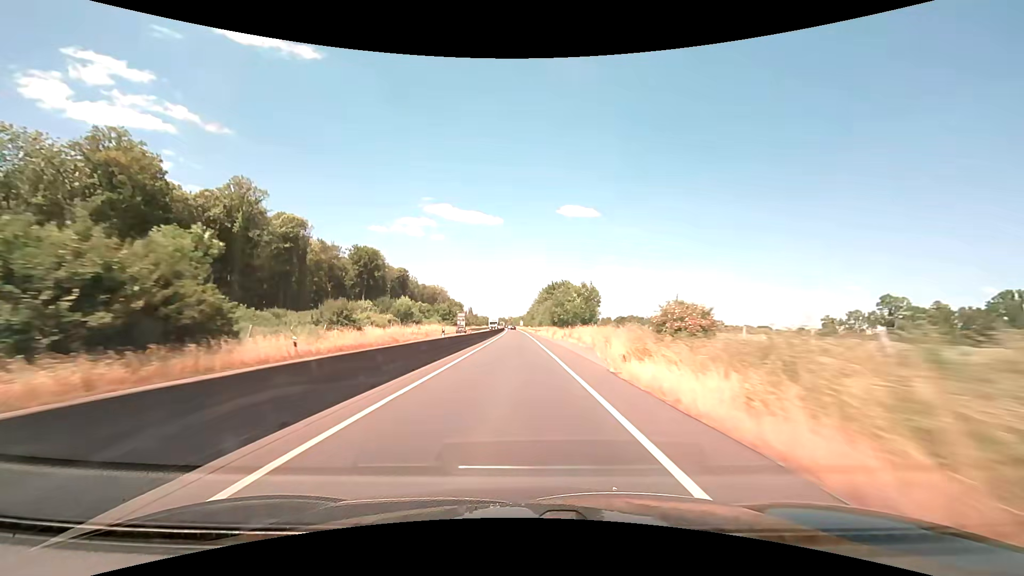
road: trunk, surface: asphalt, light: Day
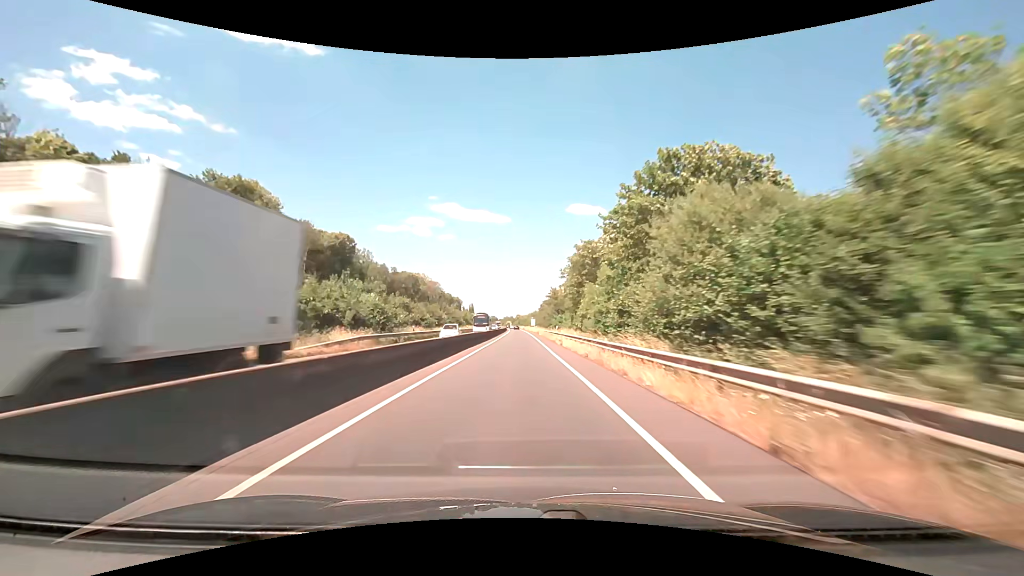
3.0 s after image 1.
(-0.7, +78.2) m; -1°
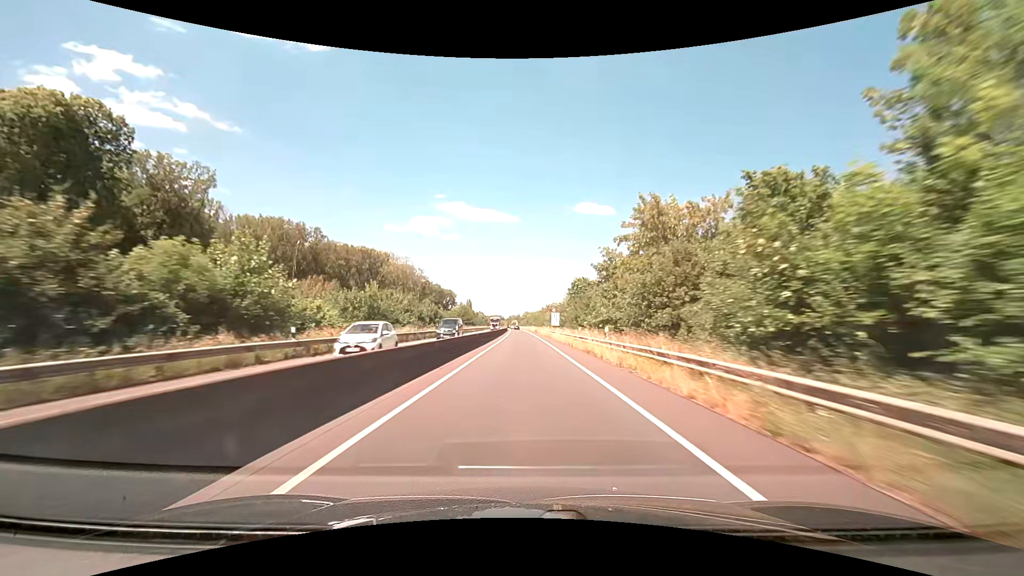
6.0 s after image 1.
(-0.8, +78.0) m; -1°
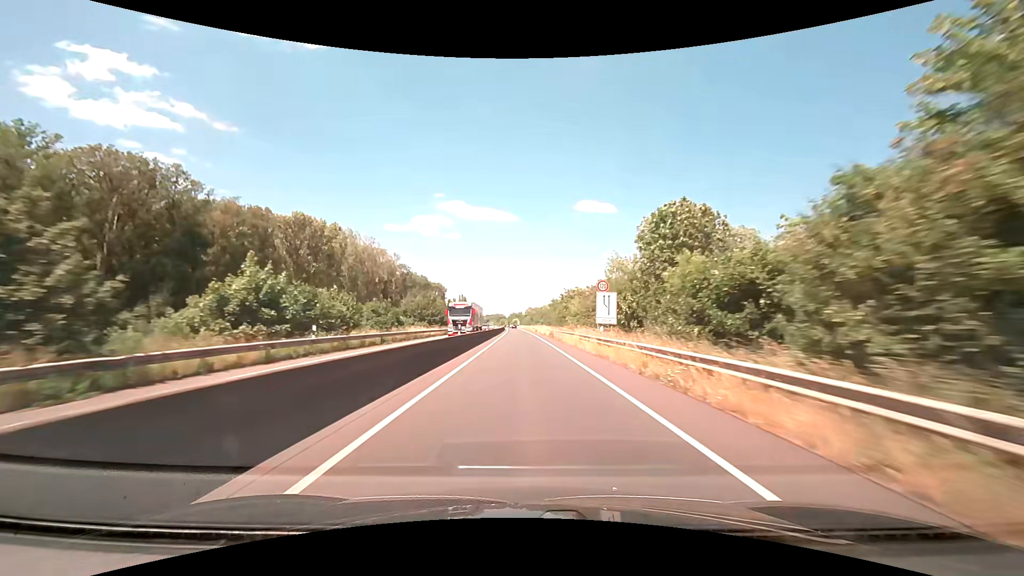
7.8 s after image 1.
(-0.2, +46.7) m; 0°
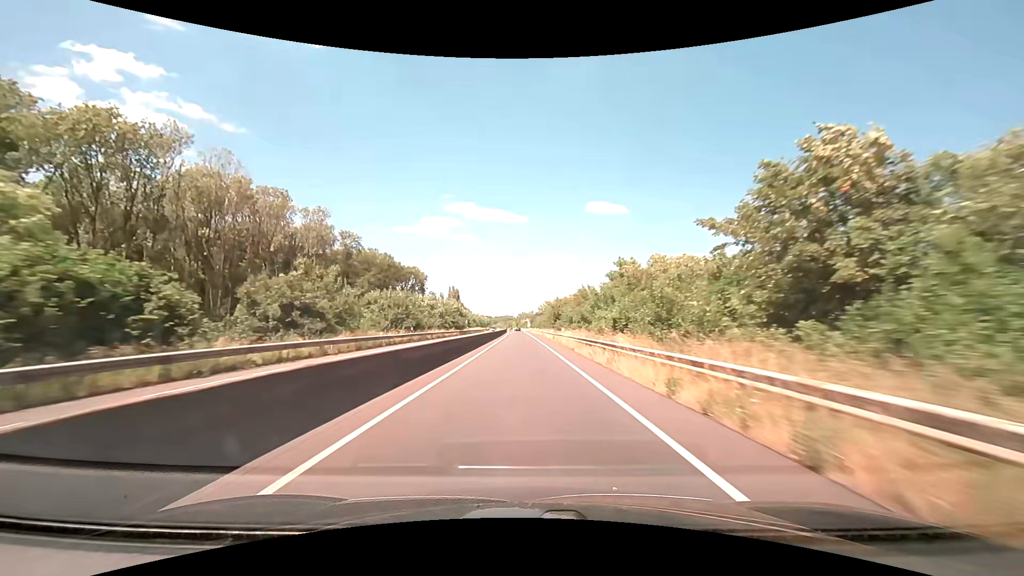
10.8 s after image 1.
(-0.4, +78.0) m; -1°
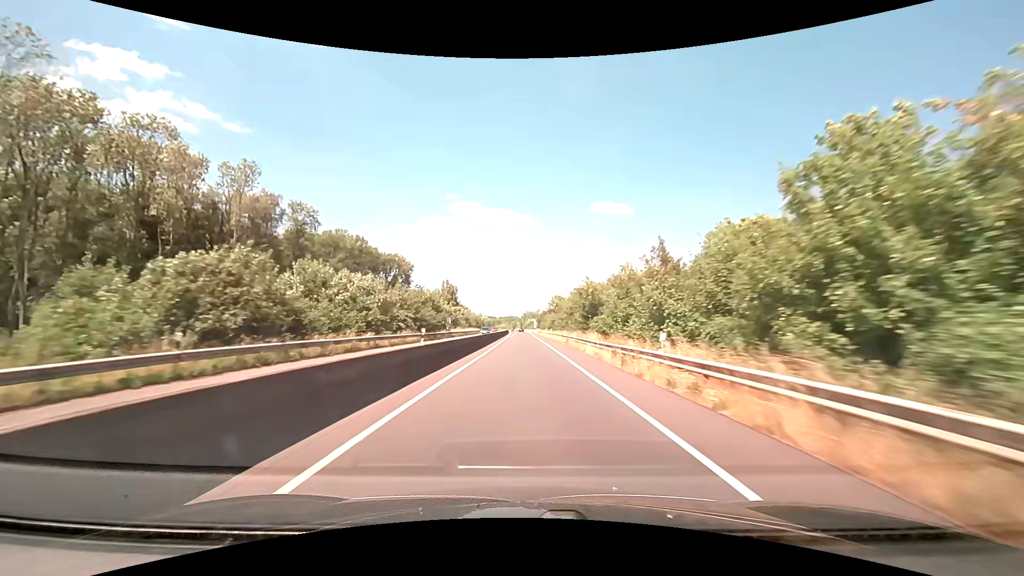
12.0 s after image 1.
(-0.2, +32.1) m; -1°
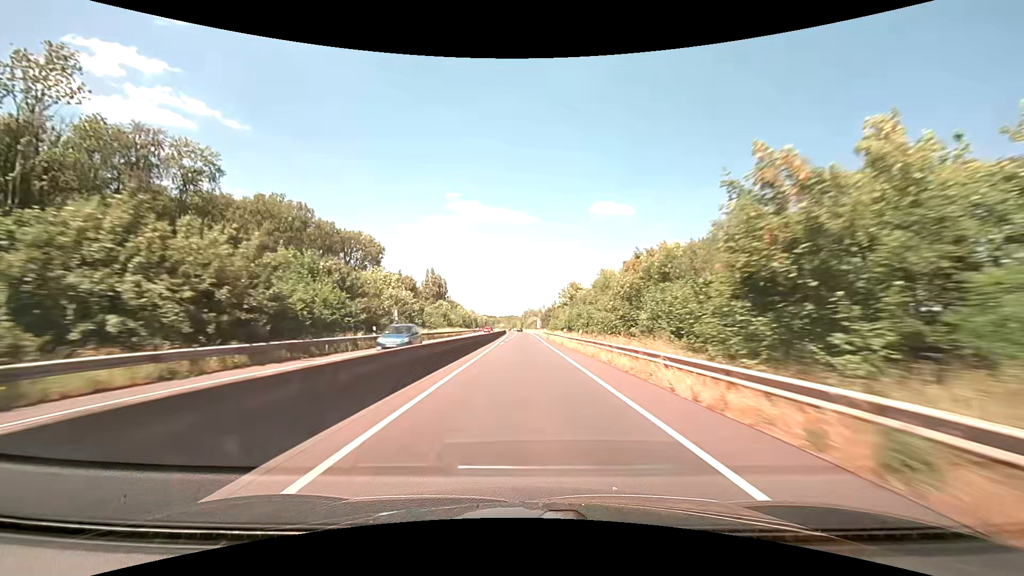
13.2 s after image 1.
(0.0, +33.4) m; 0°
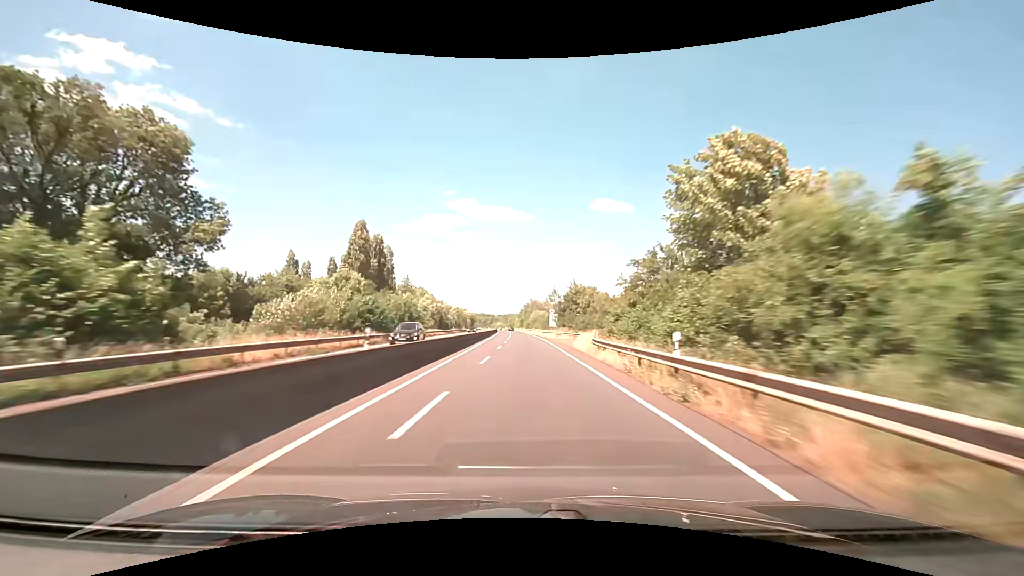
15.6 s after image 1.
(+0.1, +70.5) m; 0°
(0, +10) (0, +20) (0, +30) (0, +40) (0, +50) (0, +60) (0, +70) (-1, +80) (-1, +90) (-1, +100) m
